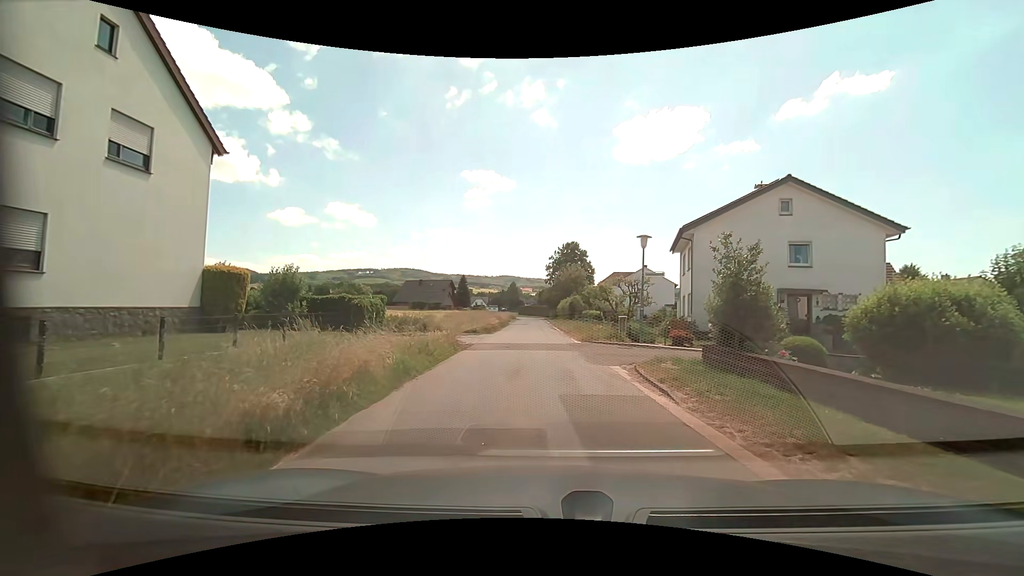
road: residential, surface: asphalt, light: Day
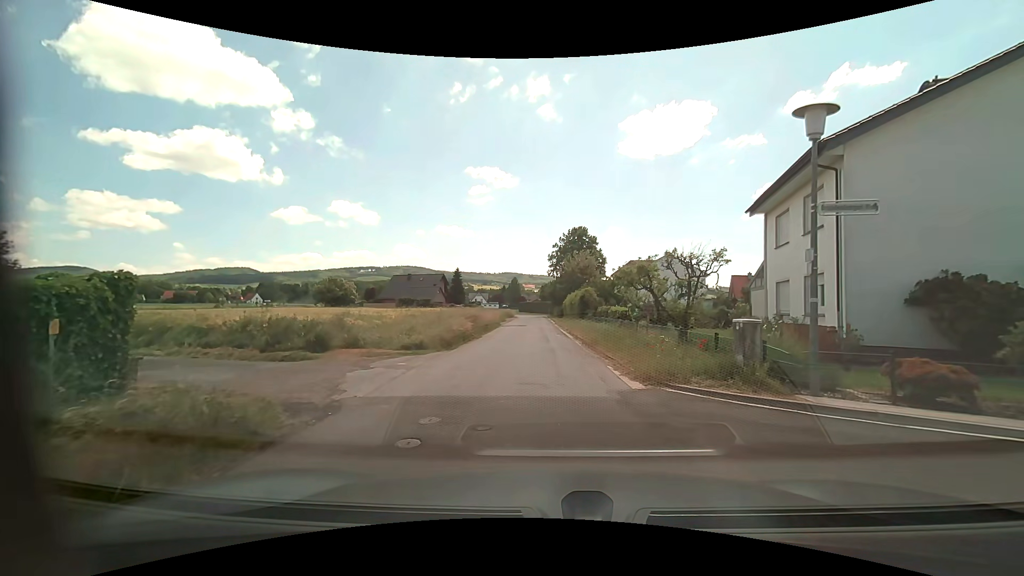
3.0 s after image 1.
(+0.1, +13.4) m; +1°
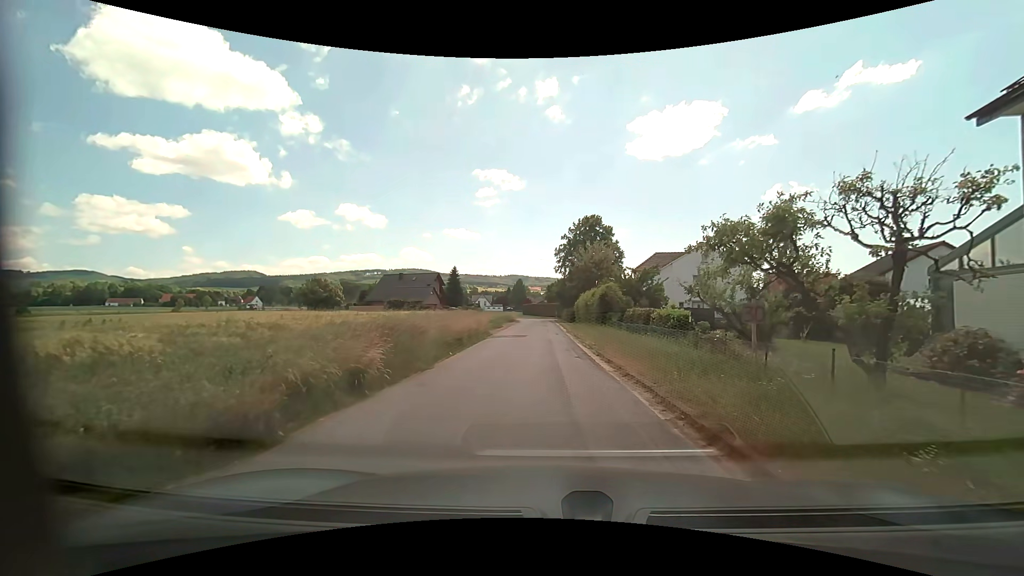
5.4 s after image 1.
(-0.1, +11.8) m; -1°
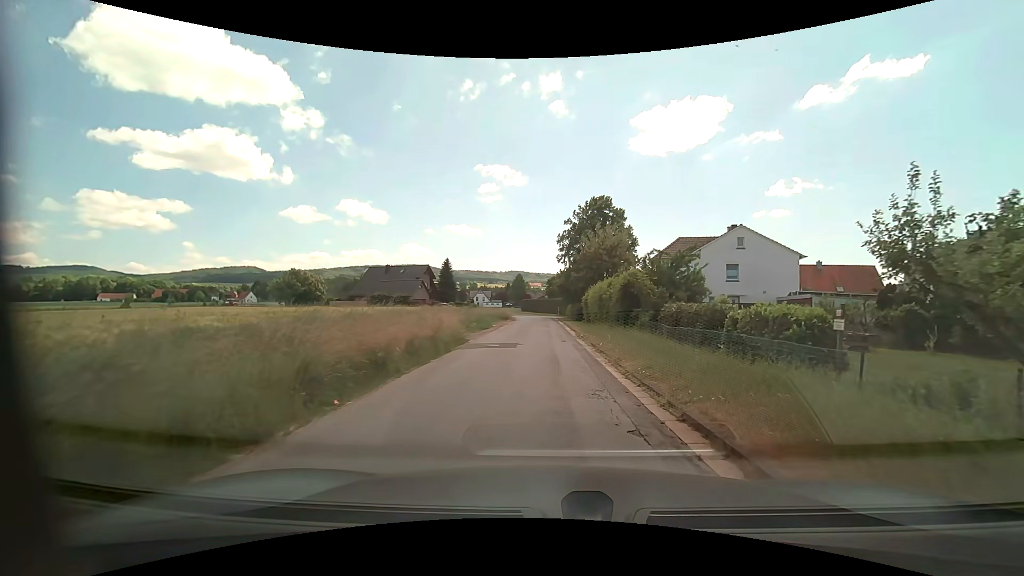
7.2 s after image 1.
(0.0, +9.3) m; 0°
